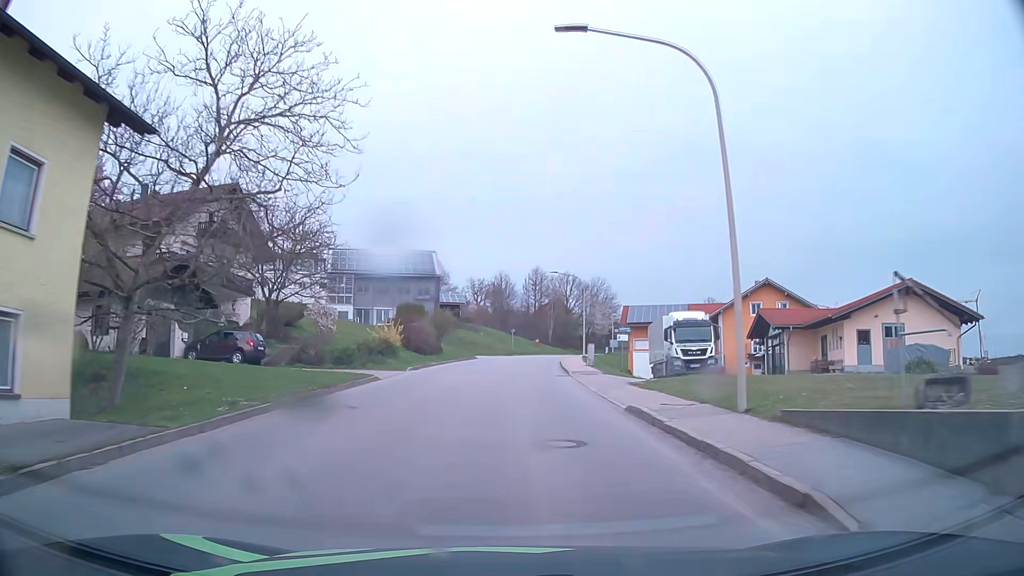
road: tertiary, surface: asphalt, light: Day
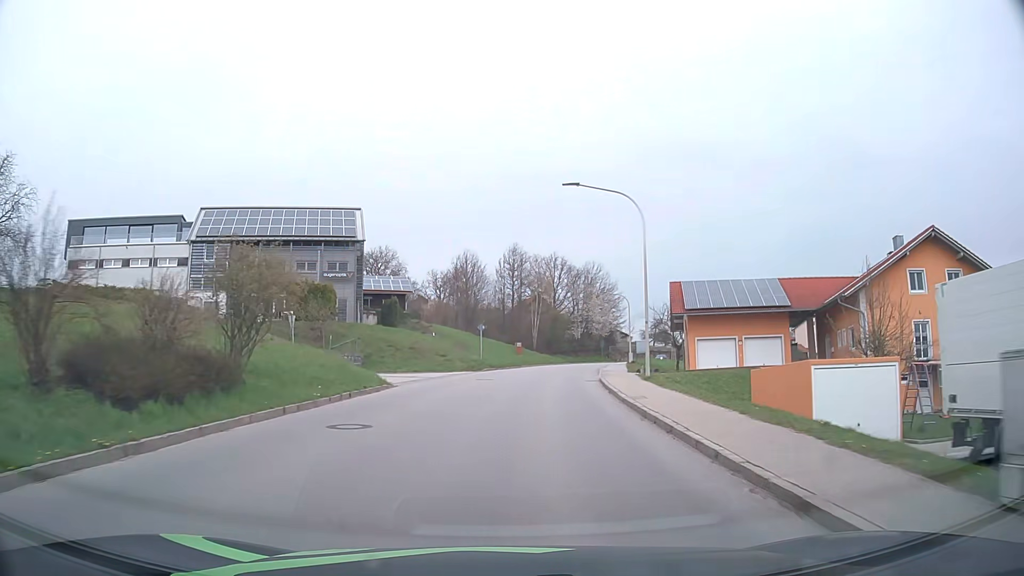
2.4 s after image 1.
(+0.3, +32.8) m; +2°
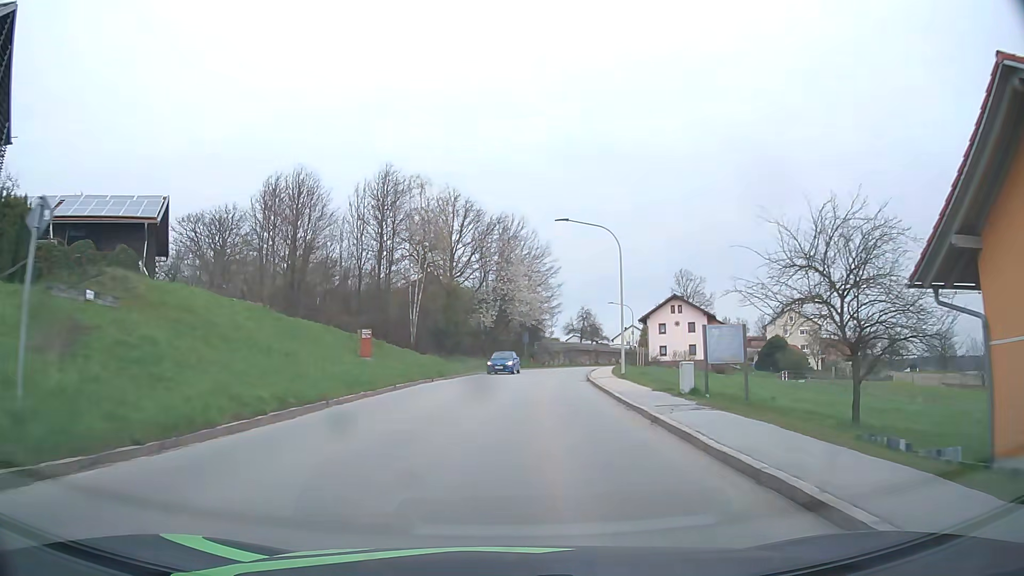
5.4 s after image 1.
(+2.7, +39.3) m; +9°
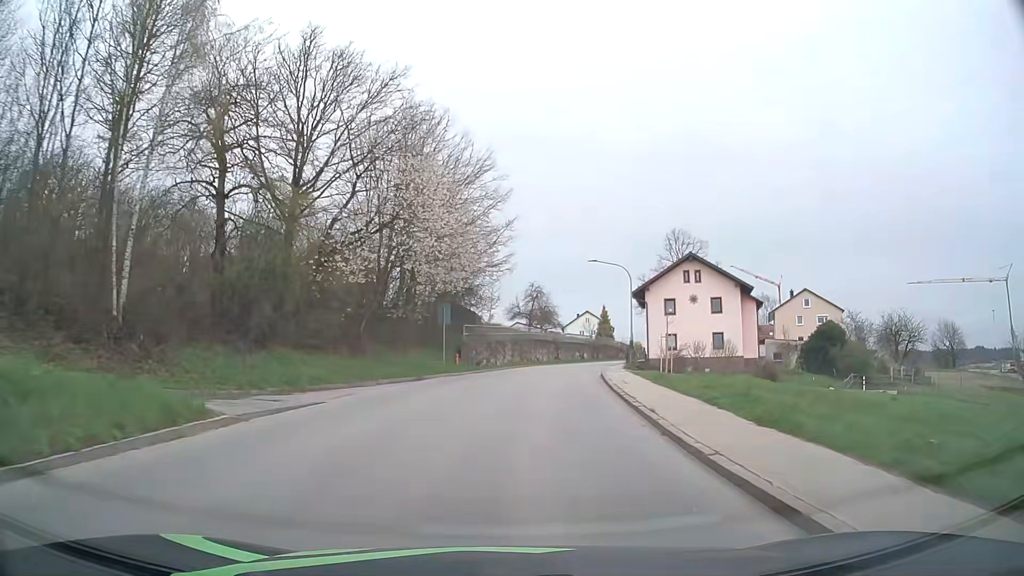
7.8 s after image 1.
(+1.8, +32.0) m; +5°
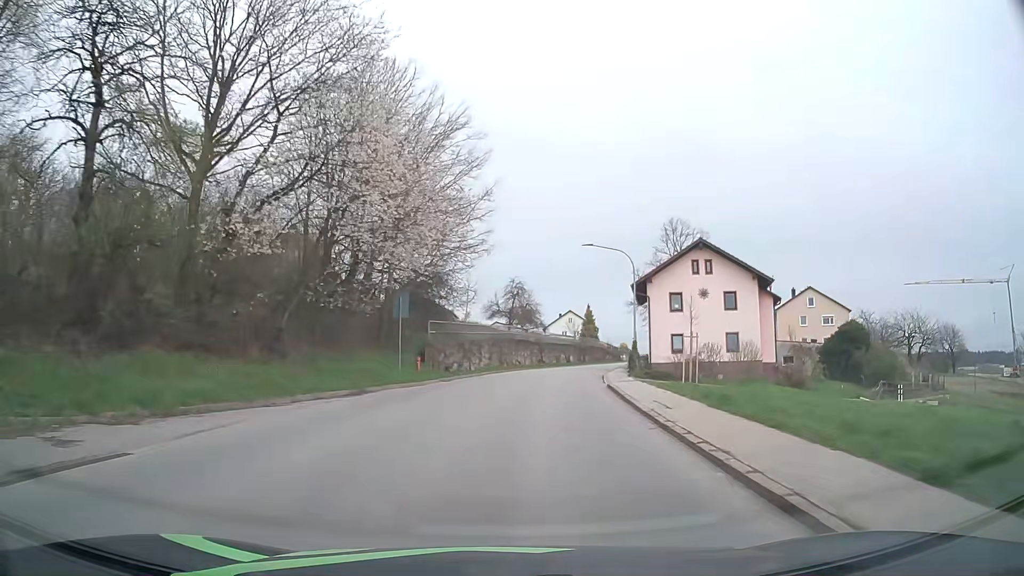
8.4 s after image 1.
(+0.1, +8.2) m; +2°
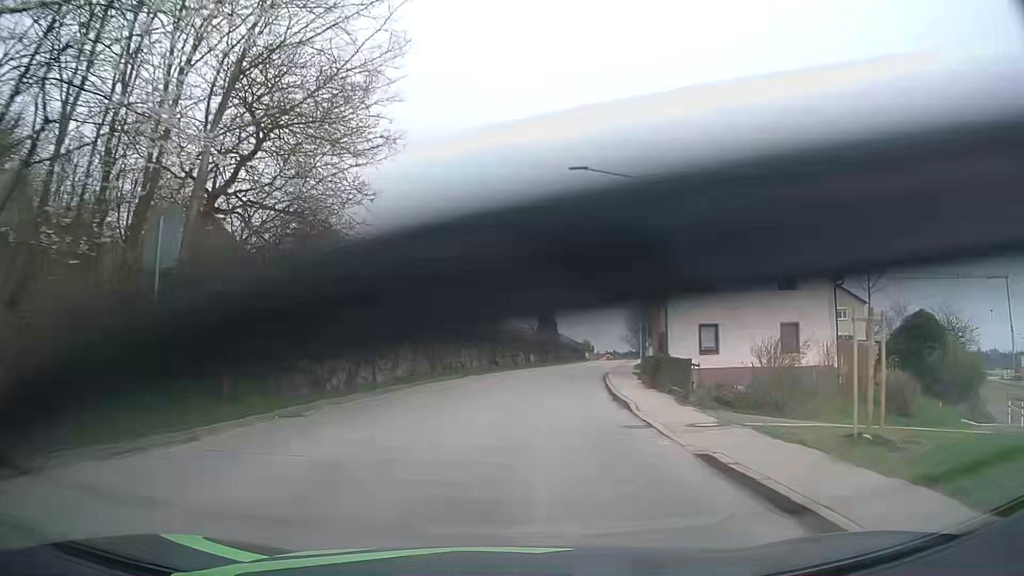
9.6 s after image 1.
(+0.5, +16.5) m; +4°
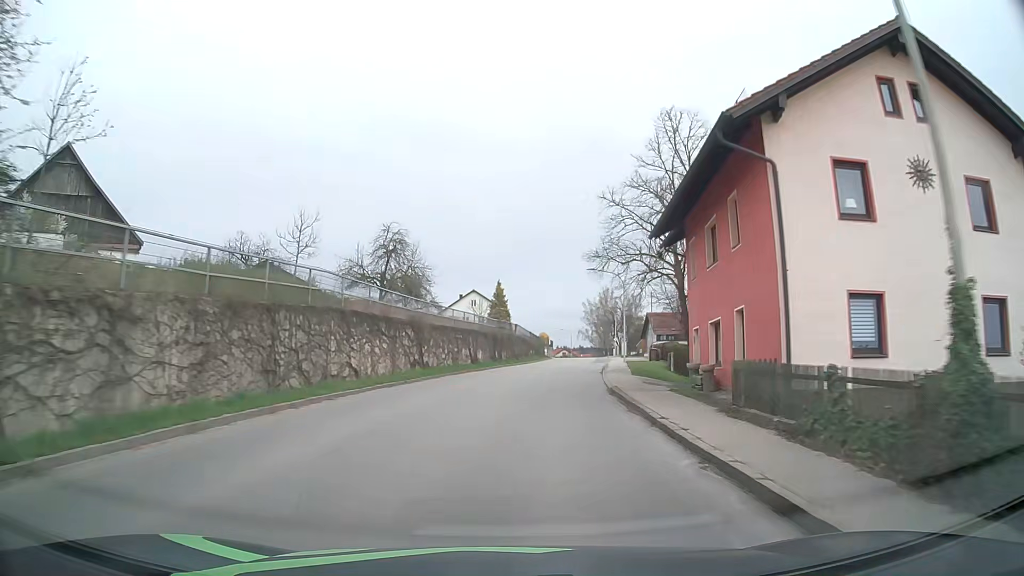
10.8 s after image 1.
(+0.6, +16.7) m; +4°
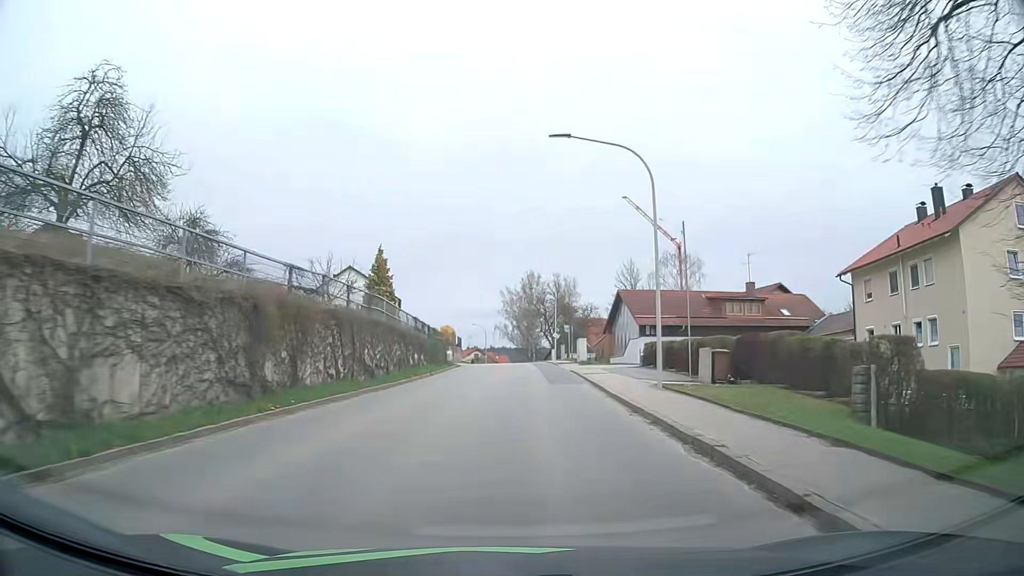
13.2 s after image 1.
(+2.4, +34.0) m; +7°
(0, +10) (+1, +20) (+1, +30) (+2, +40) (+2, +50) (+2, +60) (+2, +70) (+1, +80) (+1, +90) (-1, +100) m
